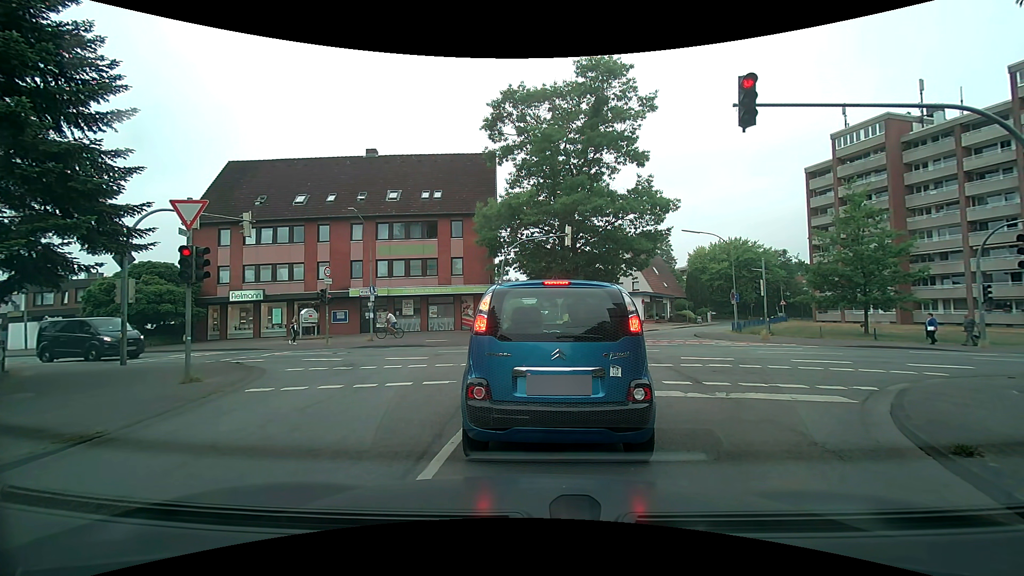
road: residential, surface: asphalt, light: Day
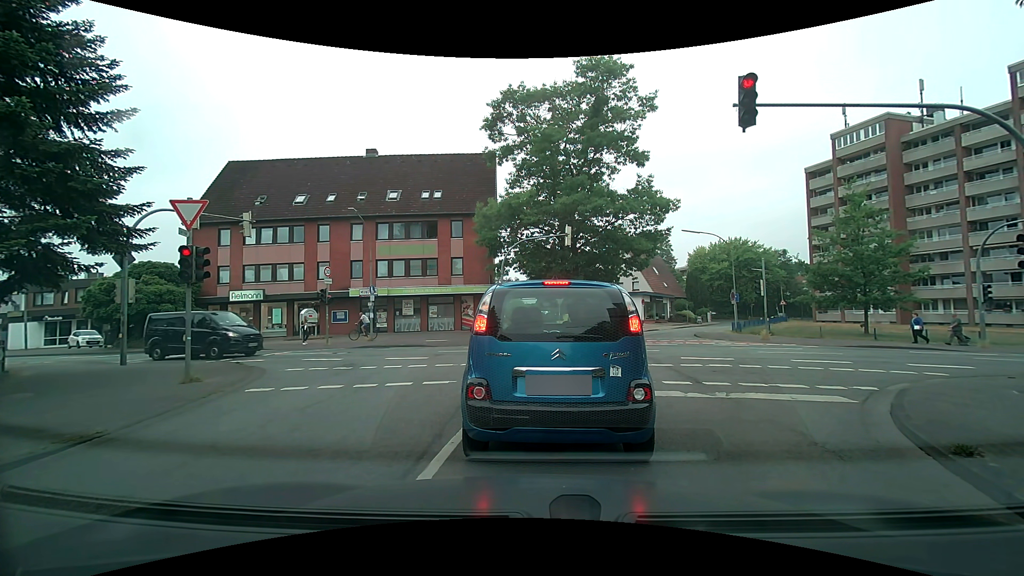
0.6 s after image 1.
(0.0, 0.0) m; 0°
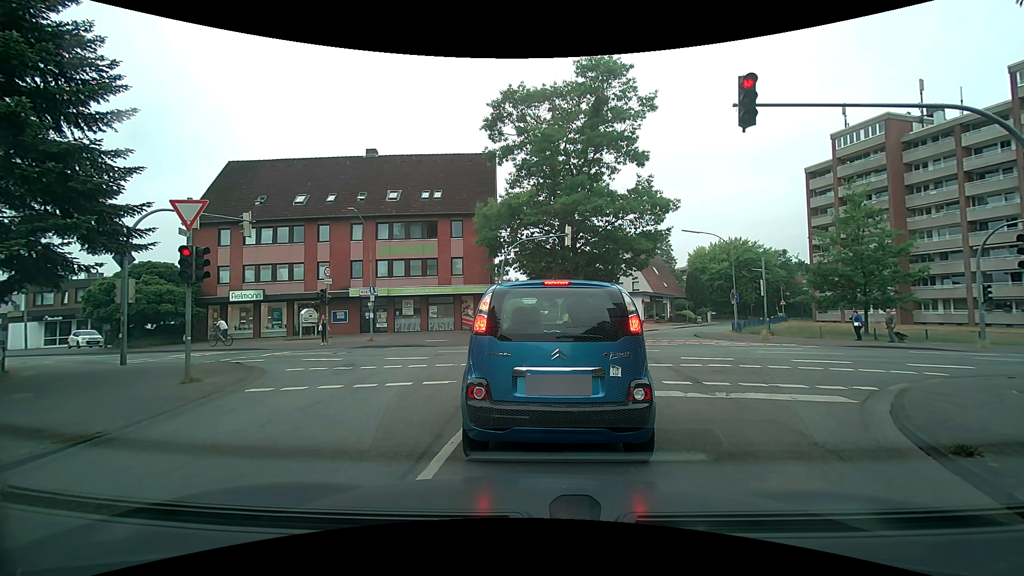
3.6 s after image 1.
(0.0, 0.0) m; 0°
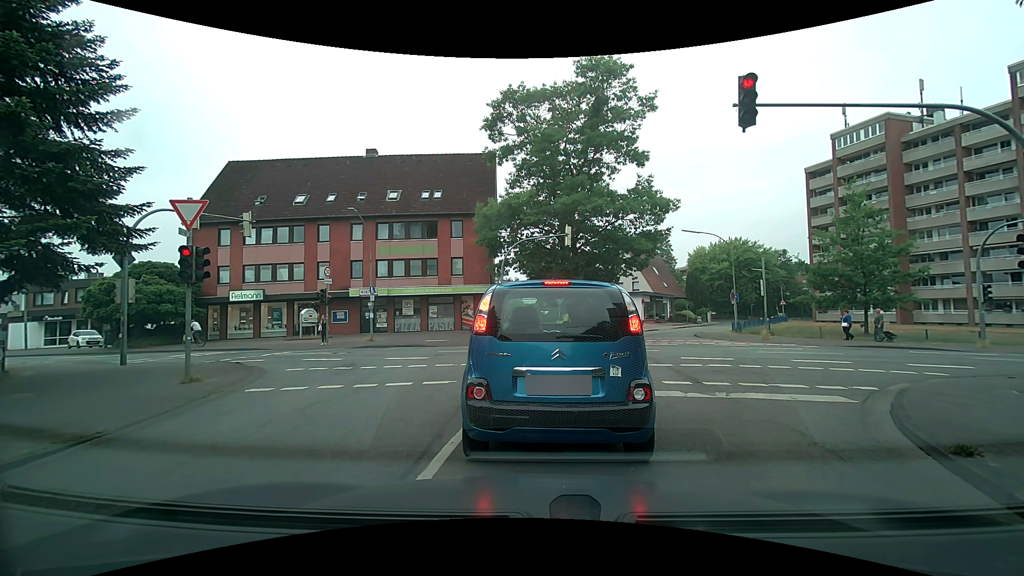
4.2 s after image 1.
(0.0, 0.0) m; 0°
